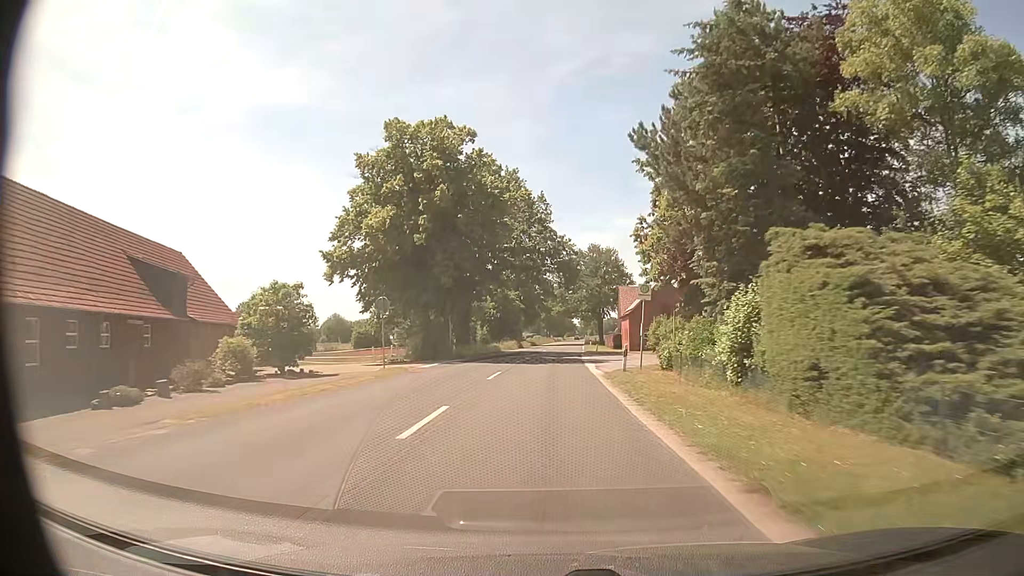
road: secondary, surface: asphalt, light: Day
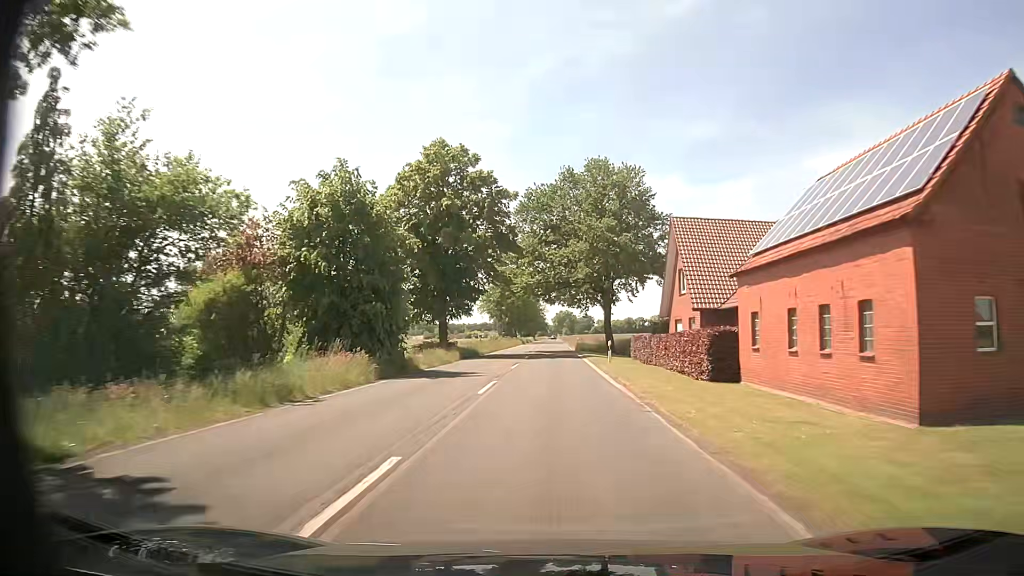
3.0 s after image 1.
(+1.1, +53.6) m; +2°
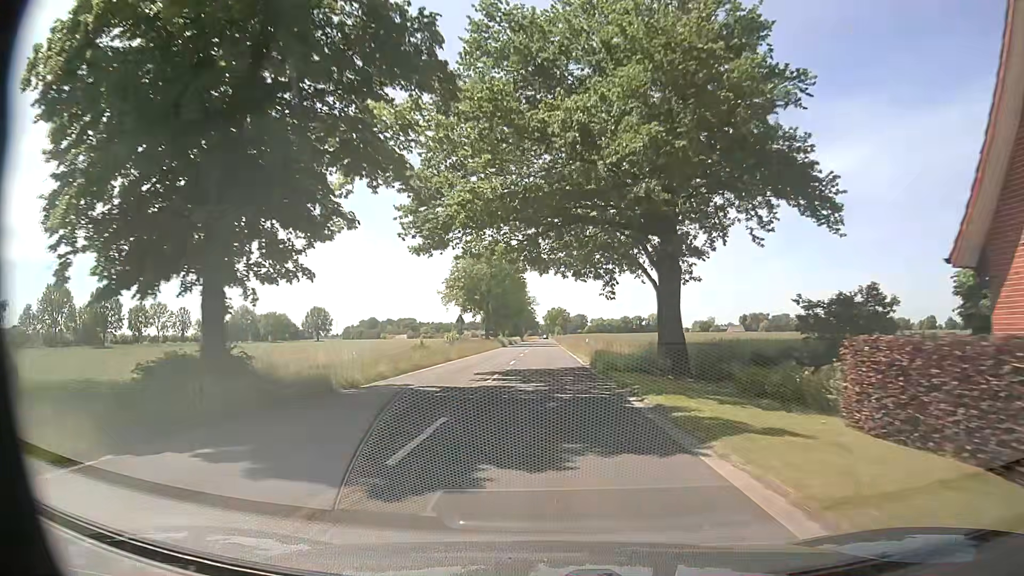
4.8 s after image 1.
(+0.3, +32.3) m; +1°
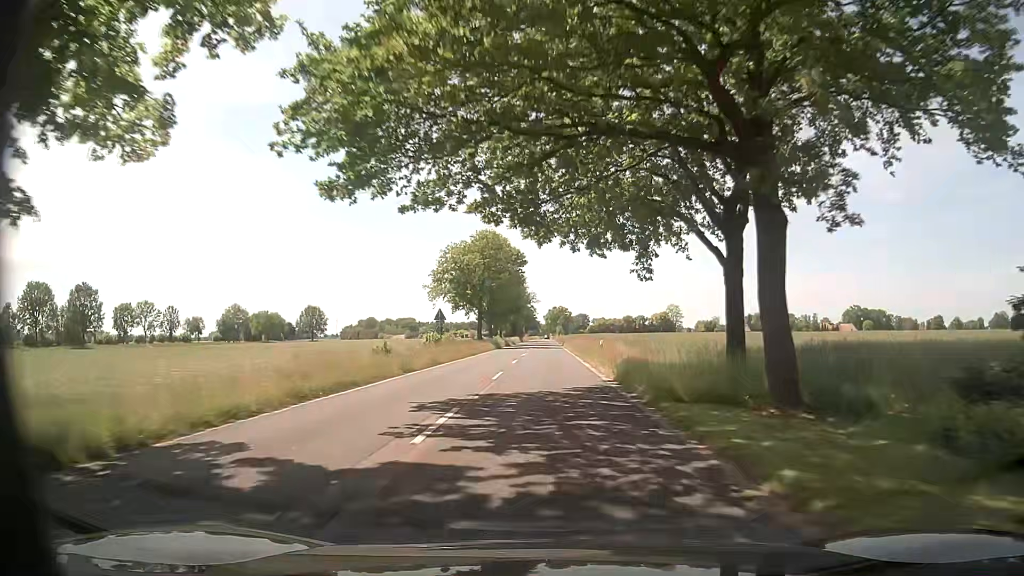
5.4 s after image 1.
(0.0, +10.8) m; 0°
